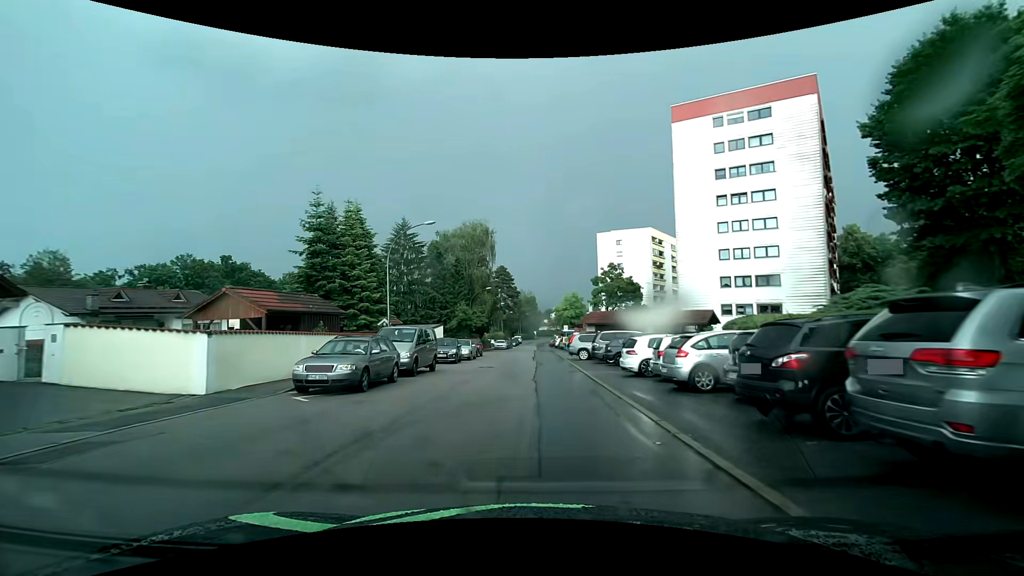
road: residential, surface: asphalt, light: Day
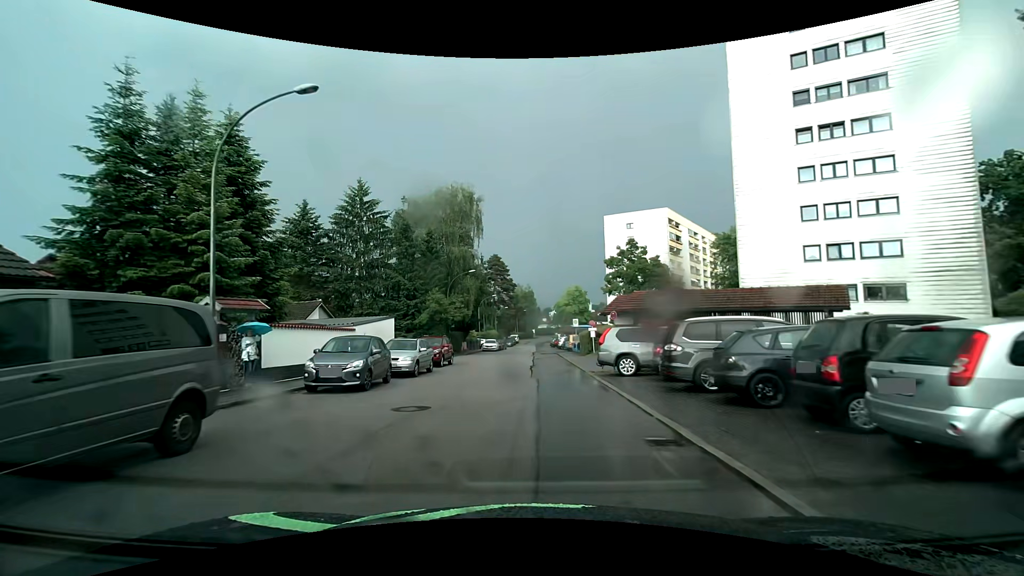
(-0.2, +15.5) m; -1°
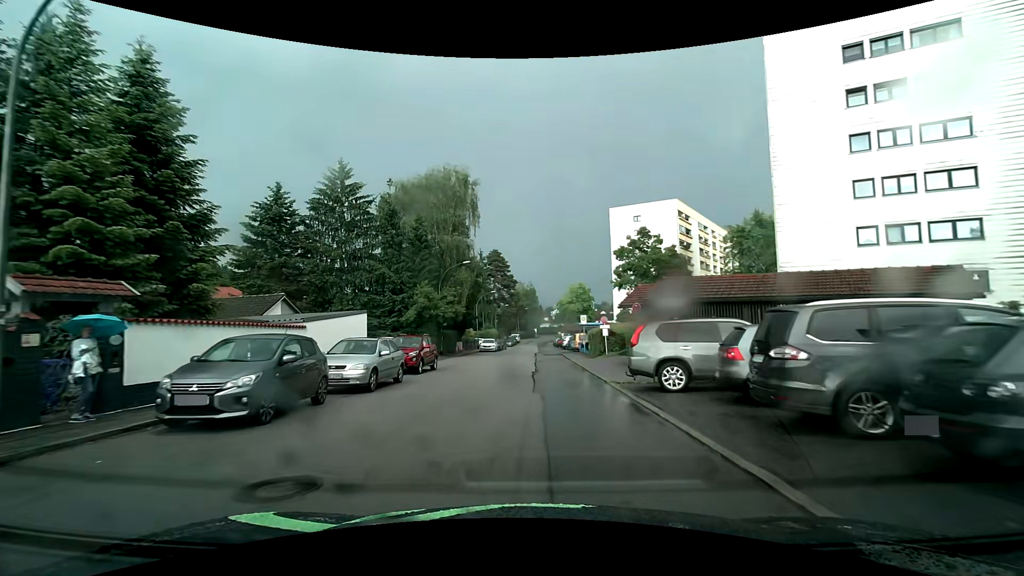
(0.0, +5.3) m; 0°
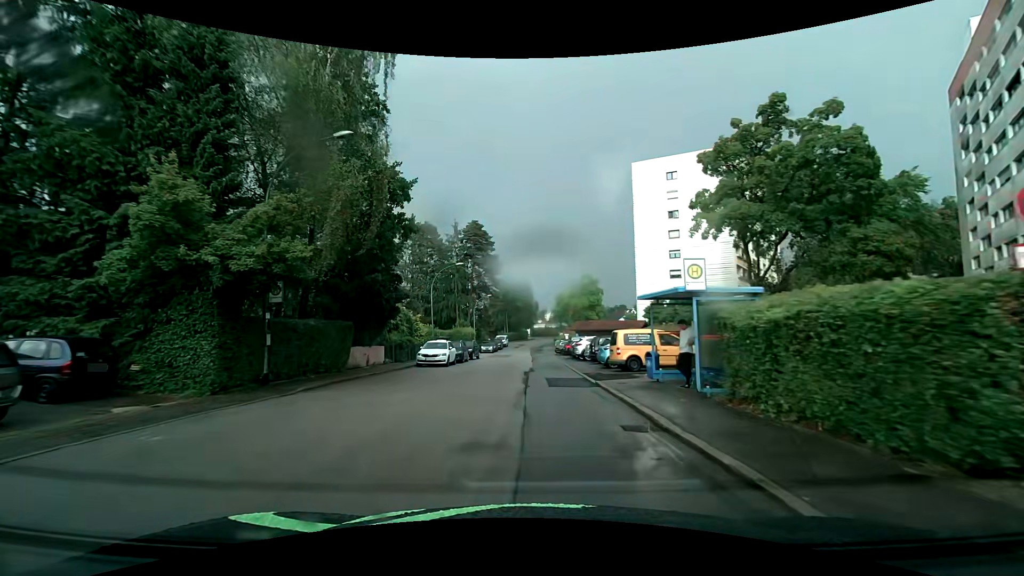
(+0.4, +27.3) m; +1°
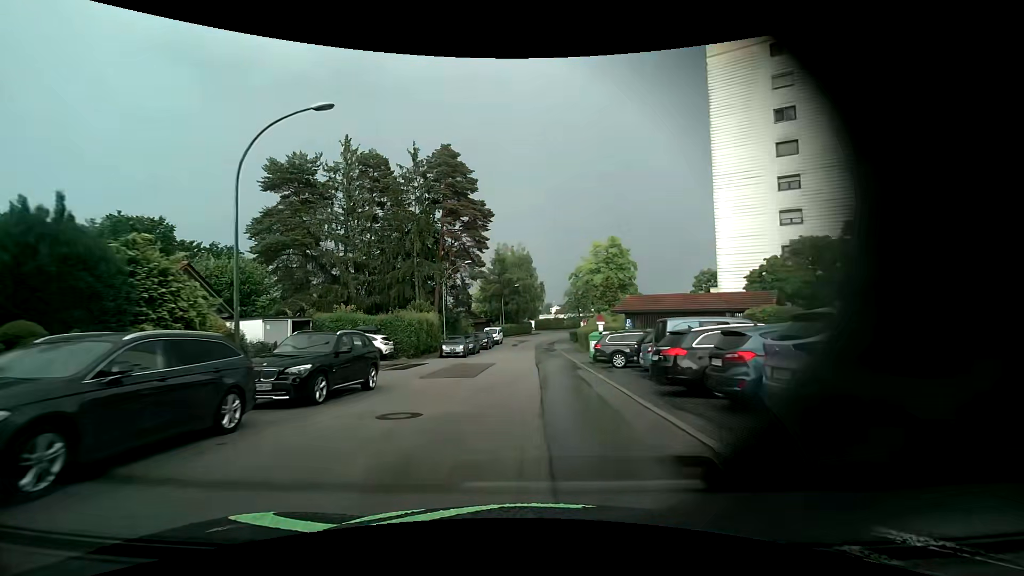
(+0.3, +28.8) m; 0°
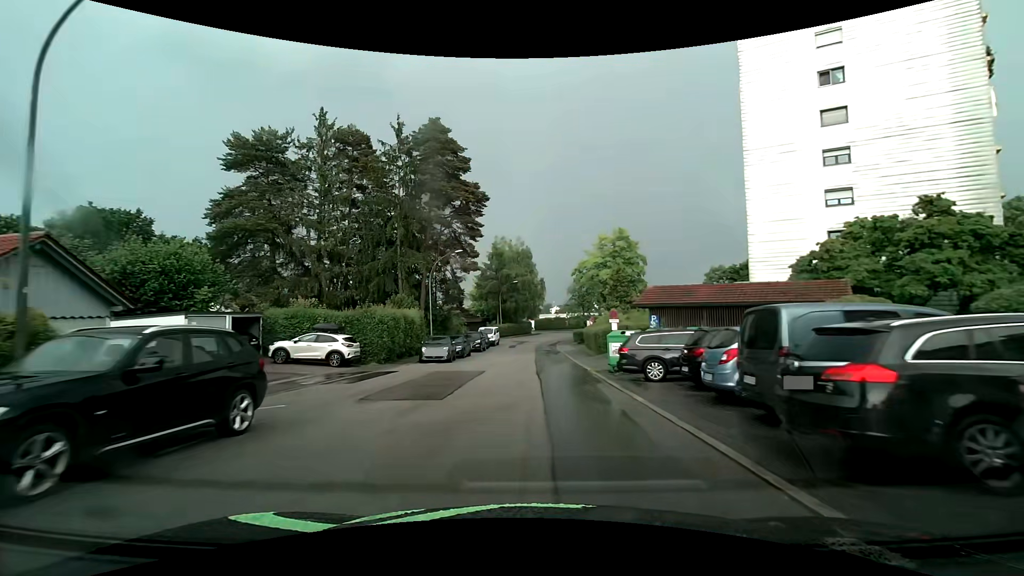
(0.0, +5.9) m; 0°
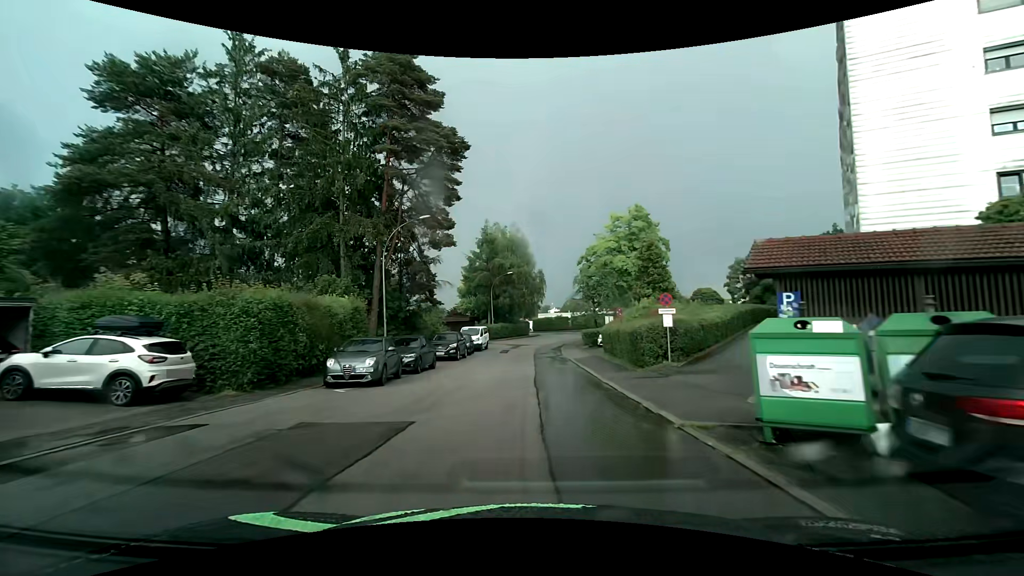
(0.0, +12.1) m; +1°
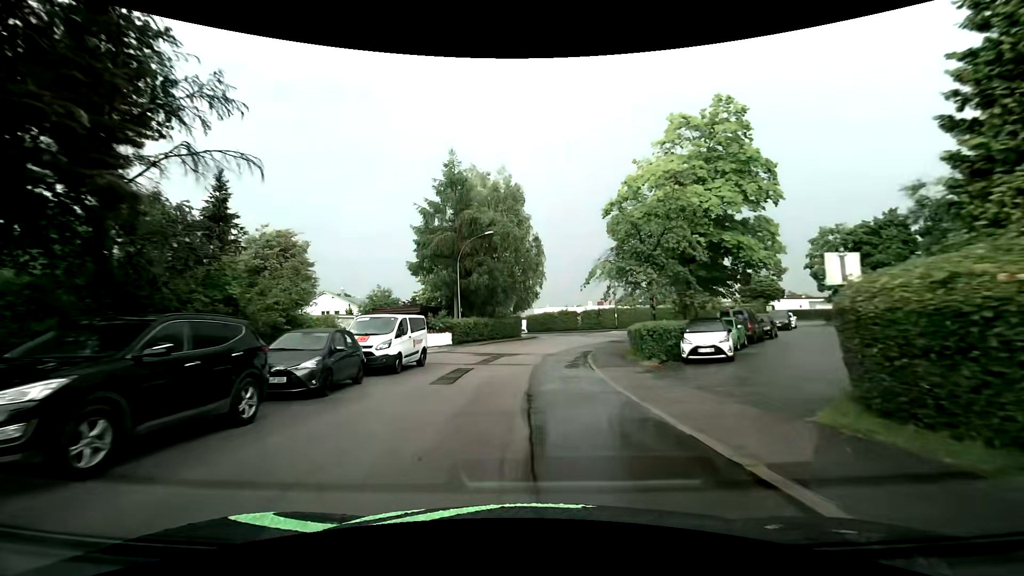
(-0.1, +24.4) m; 0°
(0, +10) (+1, +20) (+2, +30) (+5, +39) (+10, +48) (+17, +55) (+26, +59) (+36, +62) (+46, +62) (+56, +61) m
